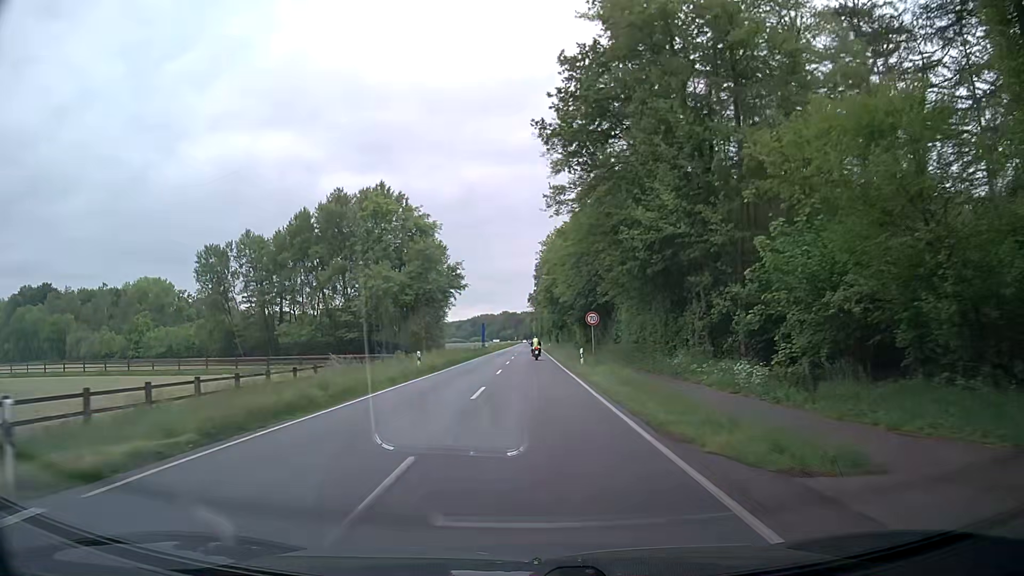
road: primary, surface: asphalt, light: Day
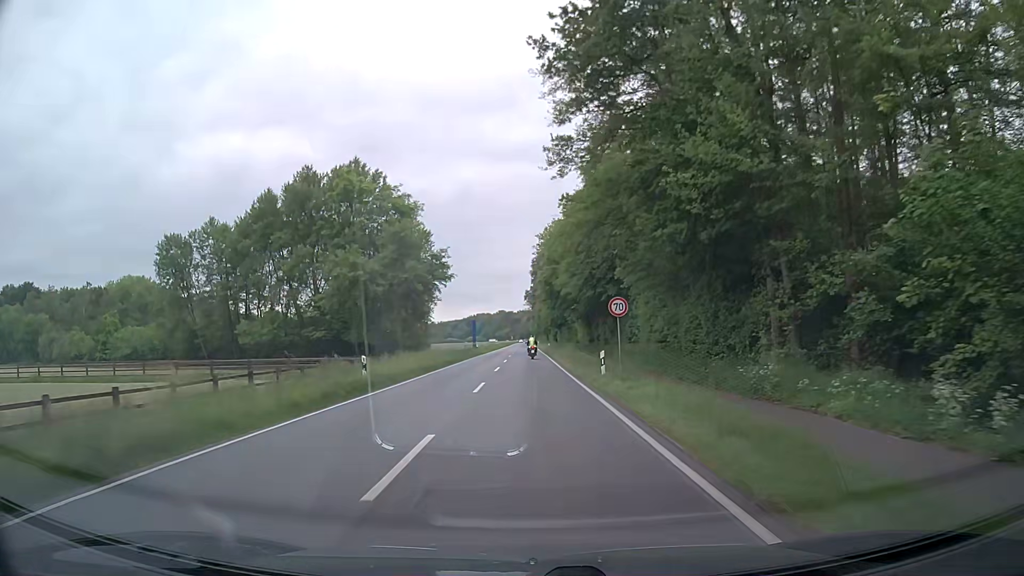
(+0.1, +10.2) m; +1°
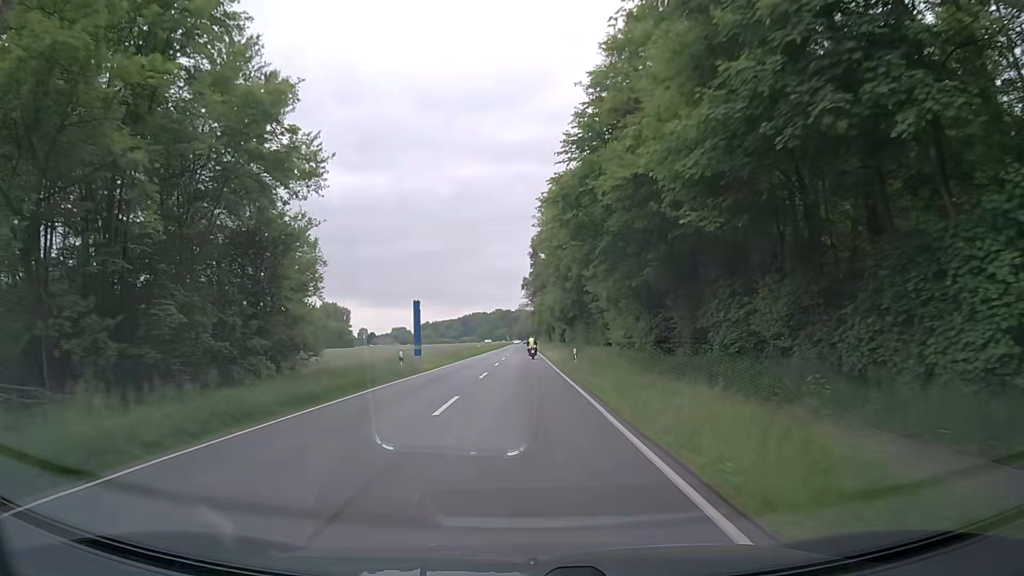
(+0.1, +41.9) m; 0°
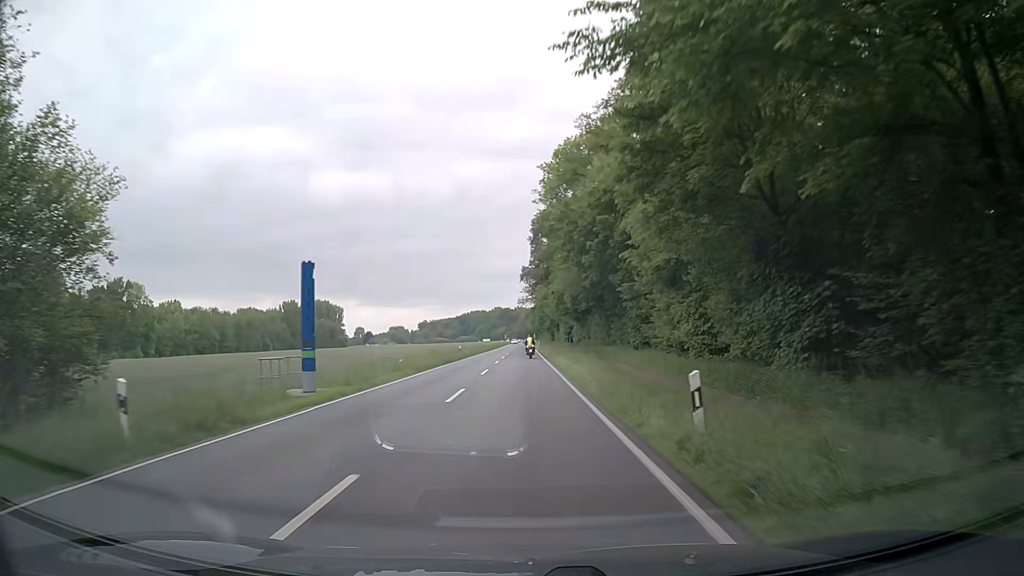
(+0.2, +21.3) m; +1°
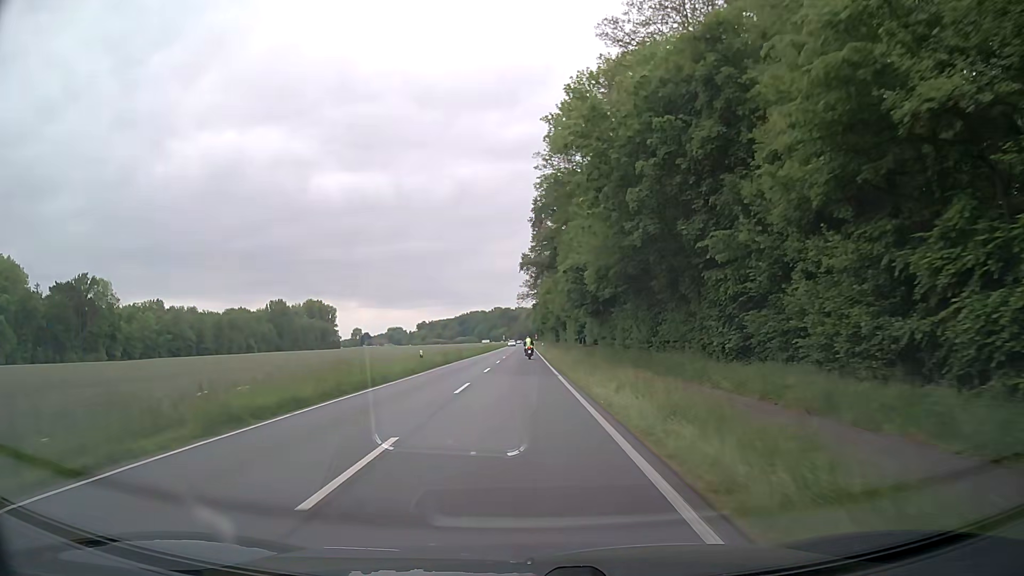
(-0.2, +21.5) m; 0°
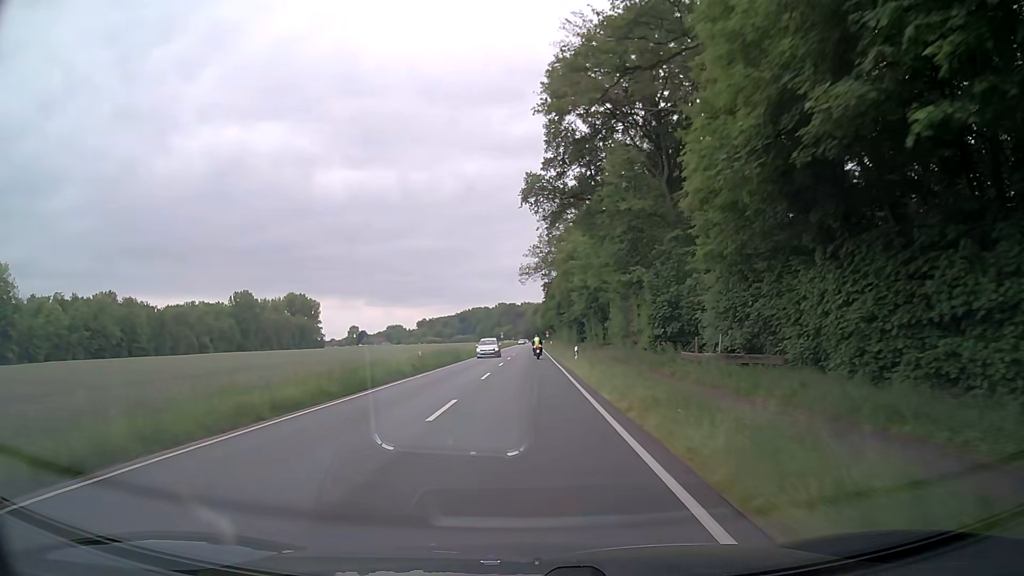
(-0.3, +54.2) m; -1°
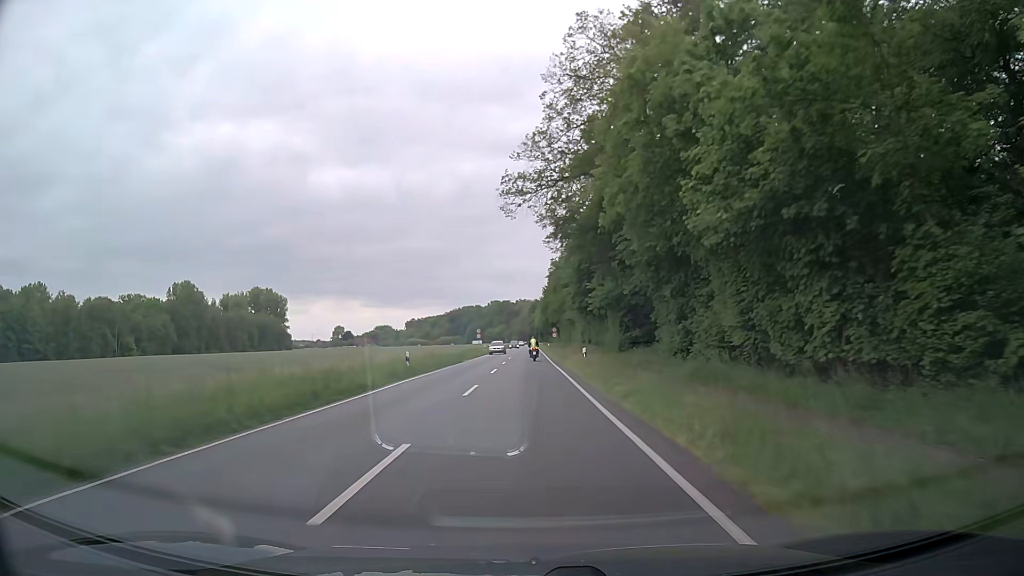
(+0.2, +54.5) m; +1°
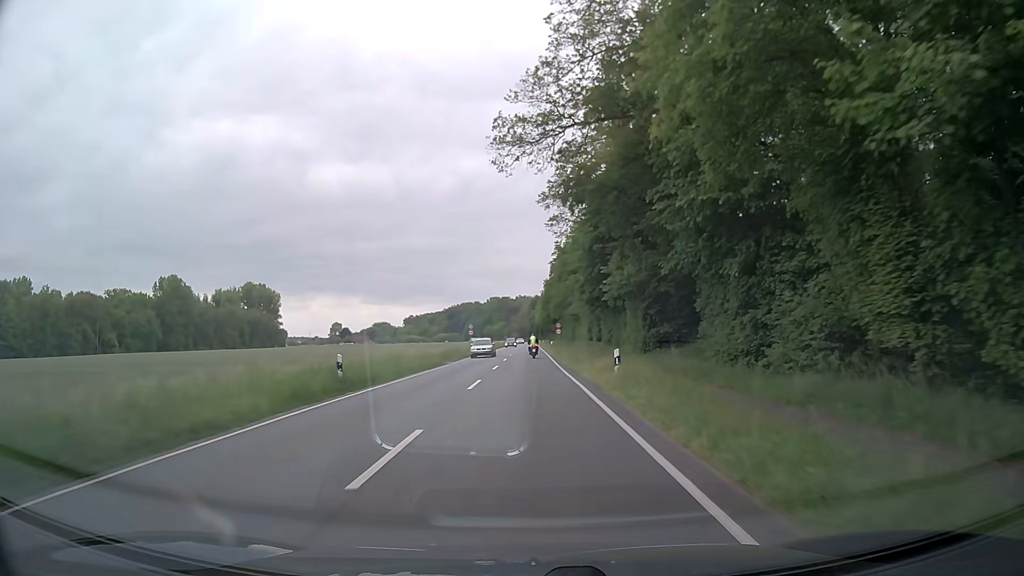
(-0.1, +10.9) m; -1°
(0, +10) (0, +20) (0, +30) (0, +40) (0, +50) (0, +60) (0, +70) (0, +80) (+1, +90) (+1, +100) m
